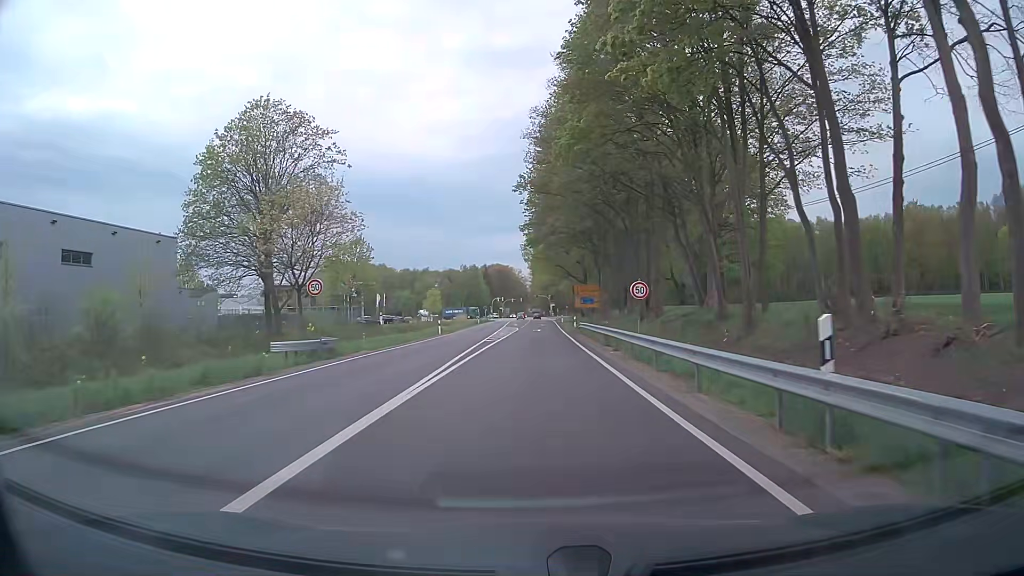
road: primary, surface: asphalt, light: Day
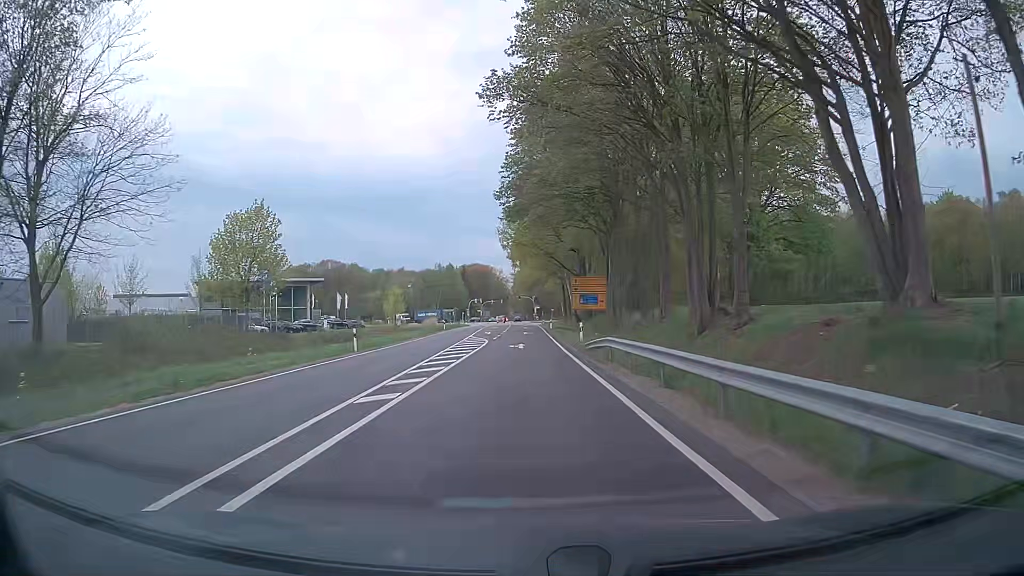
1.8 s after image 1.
(+0.2, +22.8) m; +1°
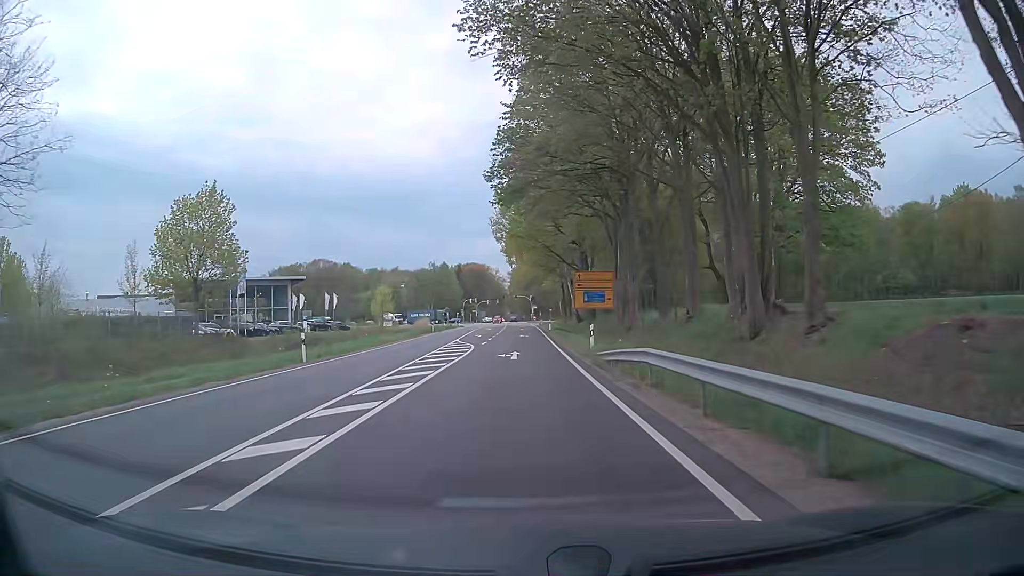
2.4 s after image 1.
(+0.1, +7.5) m; +1°
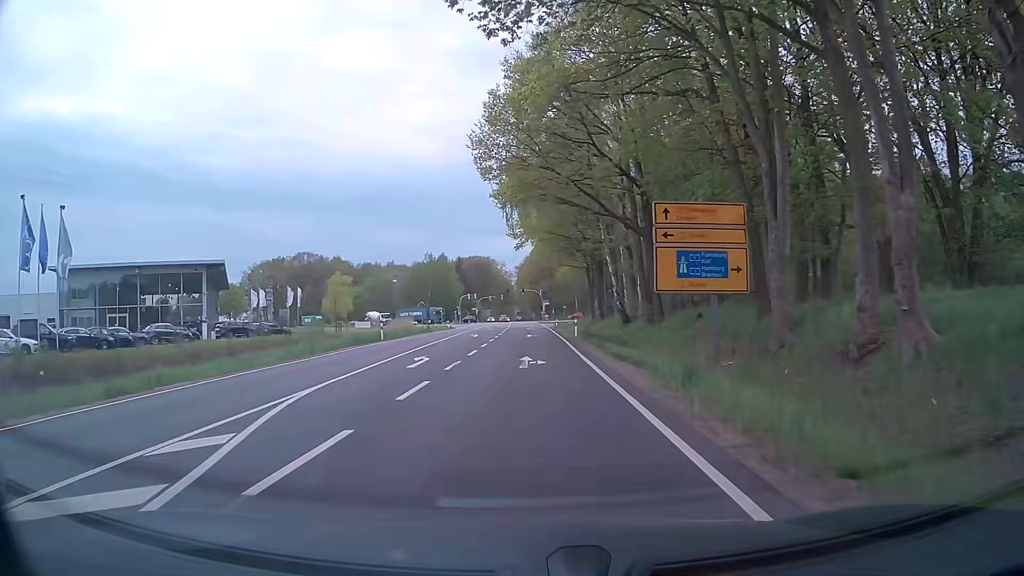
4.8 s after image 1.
(-0.2, +30.1) m; 0°
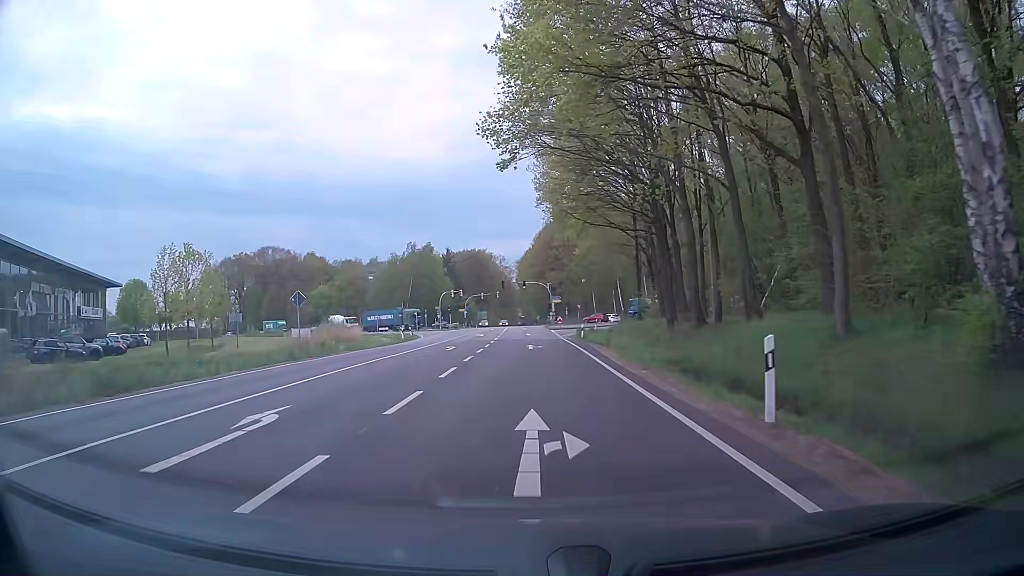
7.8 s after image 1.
(-0.4, +37.4) m; -1°
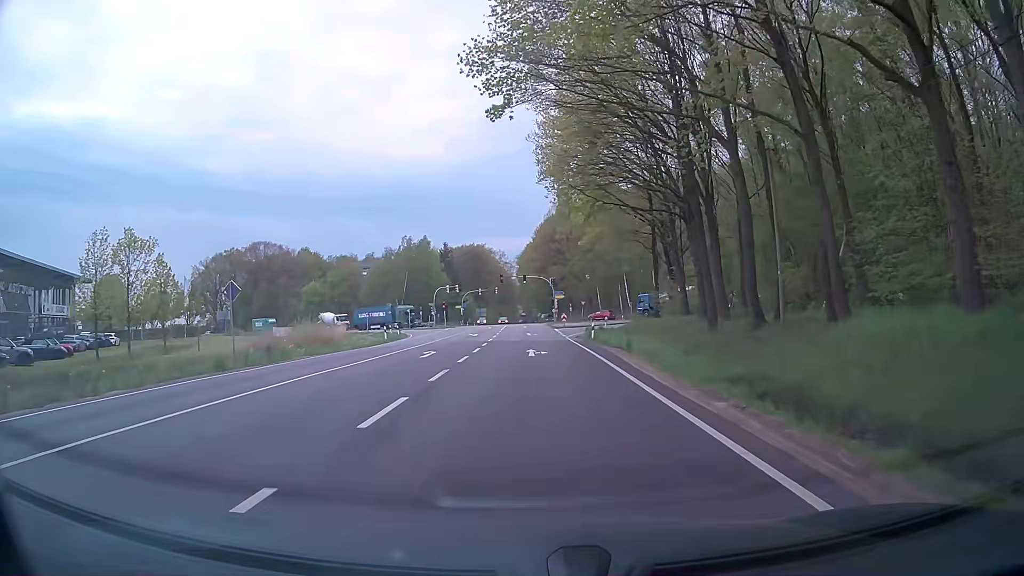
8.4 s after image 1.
(0.0, +7.4) m; 0°
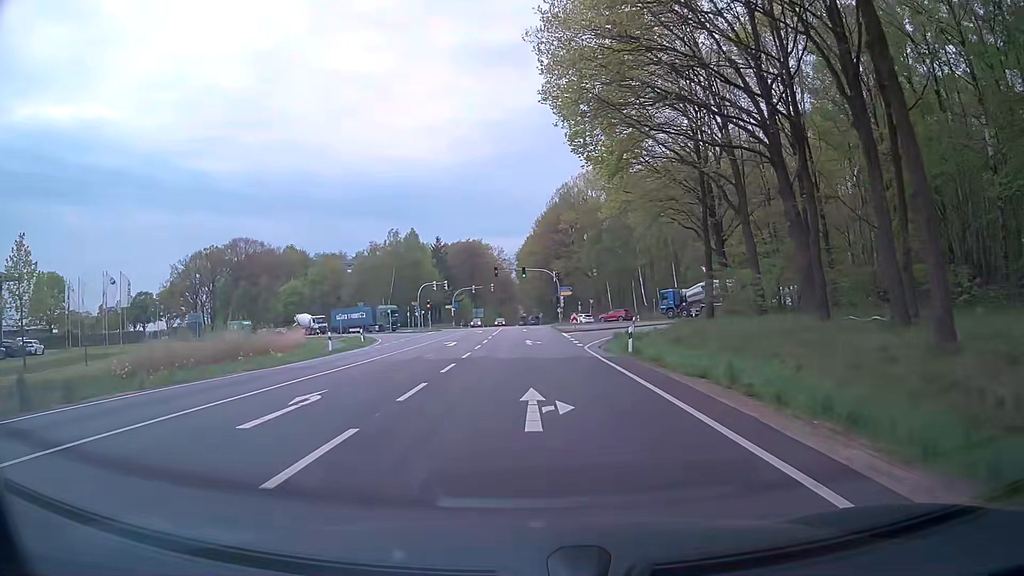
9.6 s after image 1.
(0.0, +14.9) m; -1°
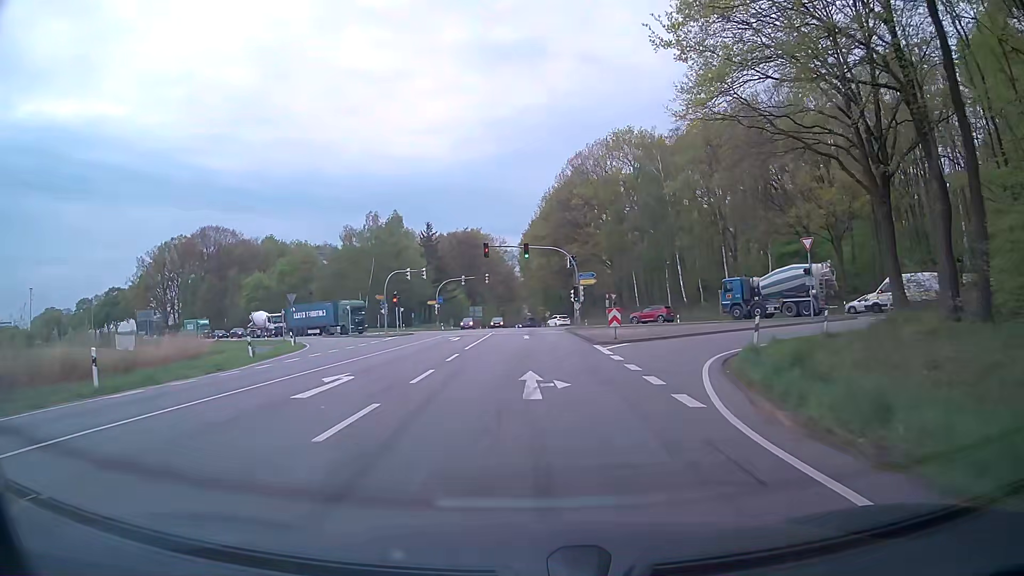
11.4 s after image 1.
(+0.2, +22.4) m; +1°
(0, +10) (0, +20) (0, +30) (0, +40) (0, +50) (-1, +60) (-1, +70) (-1, +80) (-1, +90) (-1, +100) m
